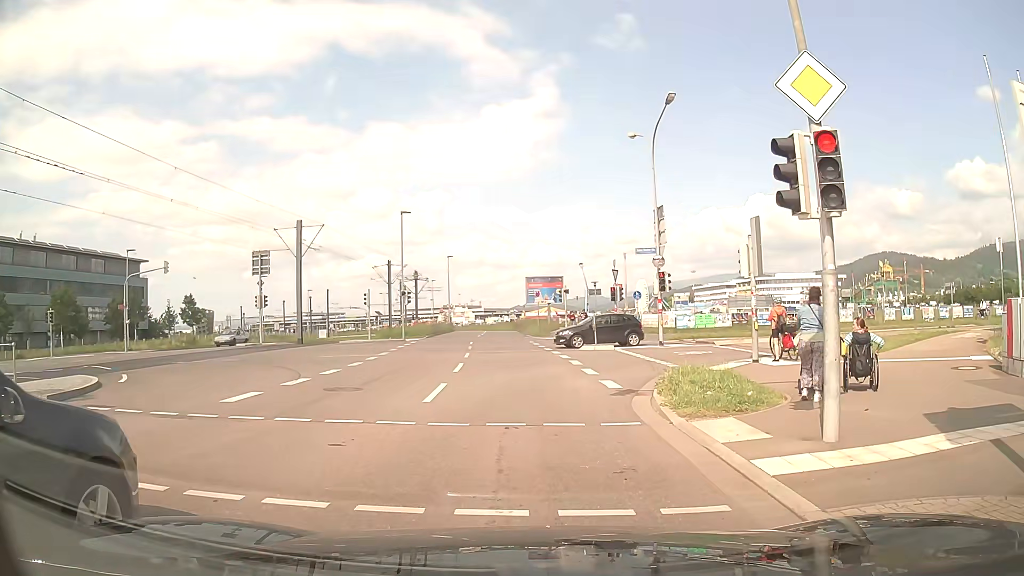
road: secondary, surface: asphalt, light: Day
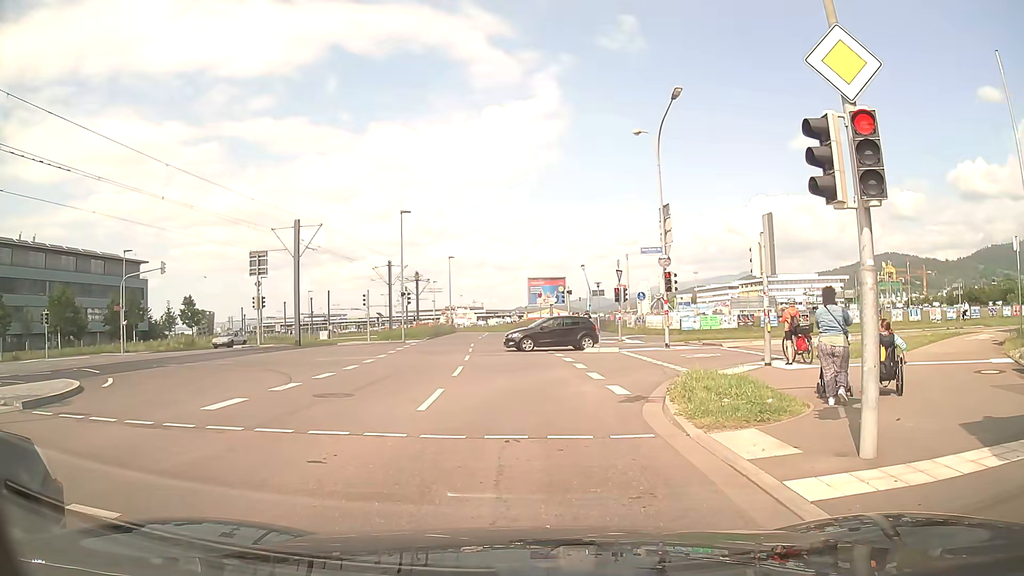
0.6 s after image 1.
(0.0, +0.7) m; 0°
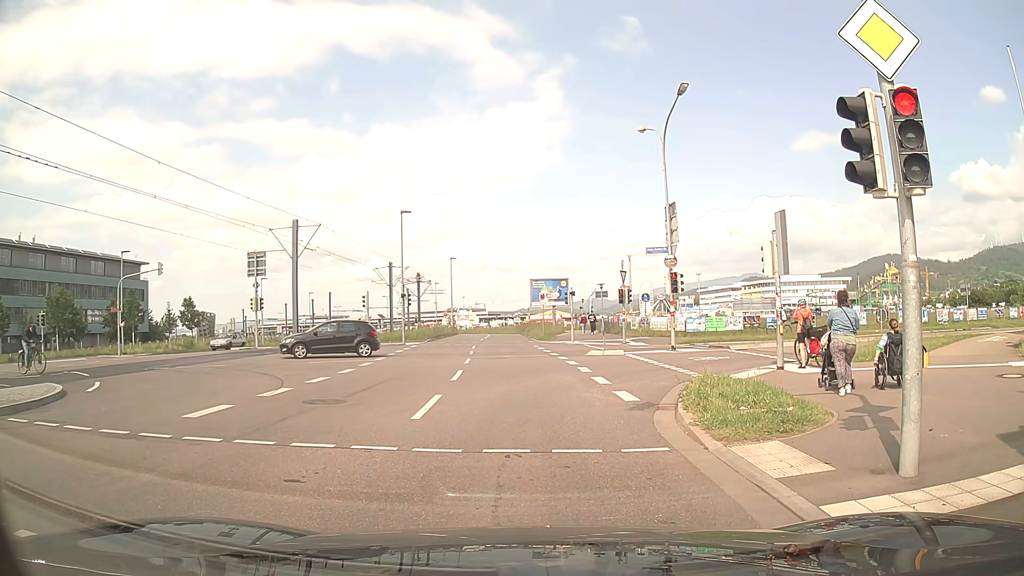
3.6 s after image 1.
(0.0, +0.7) m; 0°
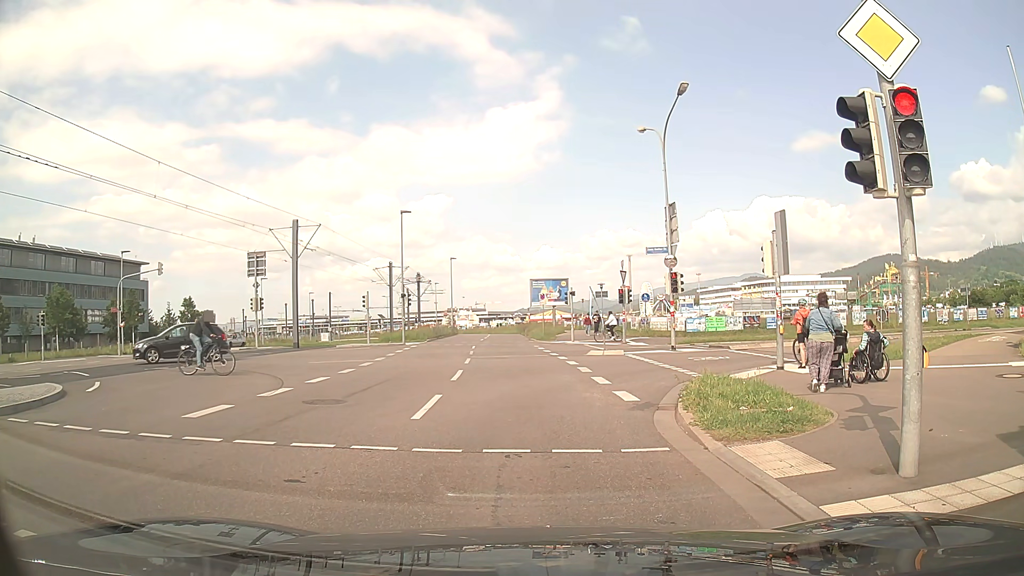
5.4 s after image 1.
(0.0, 0.0) m; 0°
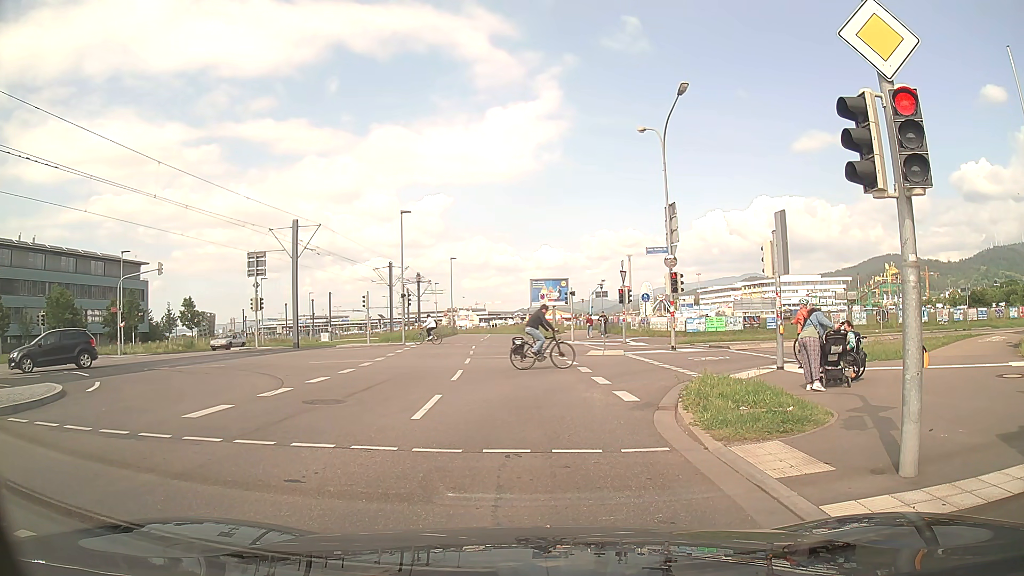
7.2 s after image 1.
(0.0, 0.0) m; 0°
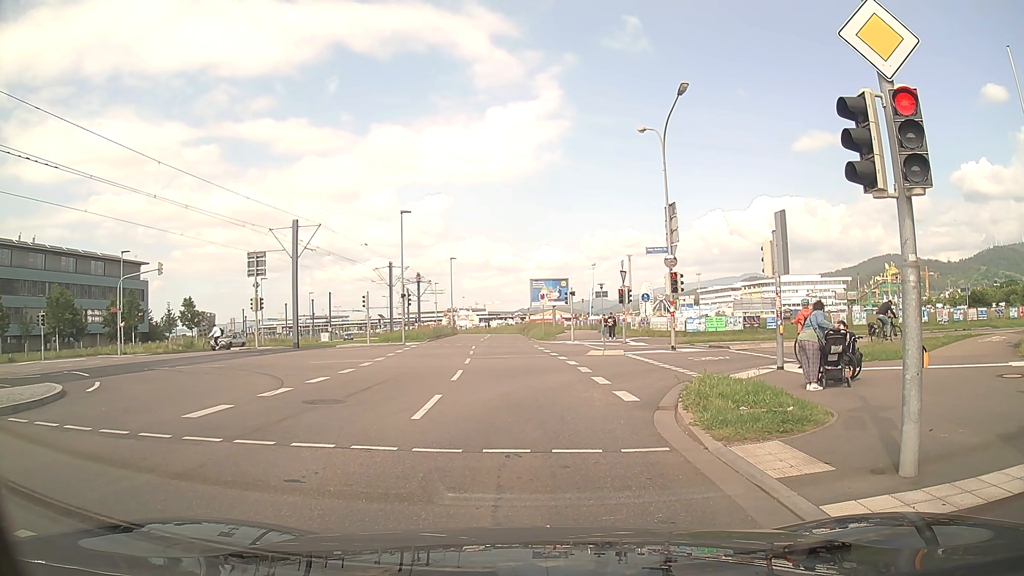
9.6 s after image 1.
(0.0, 0.0) m; 0°
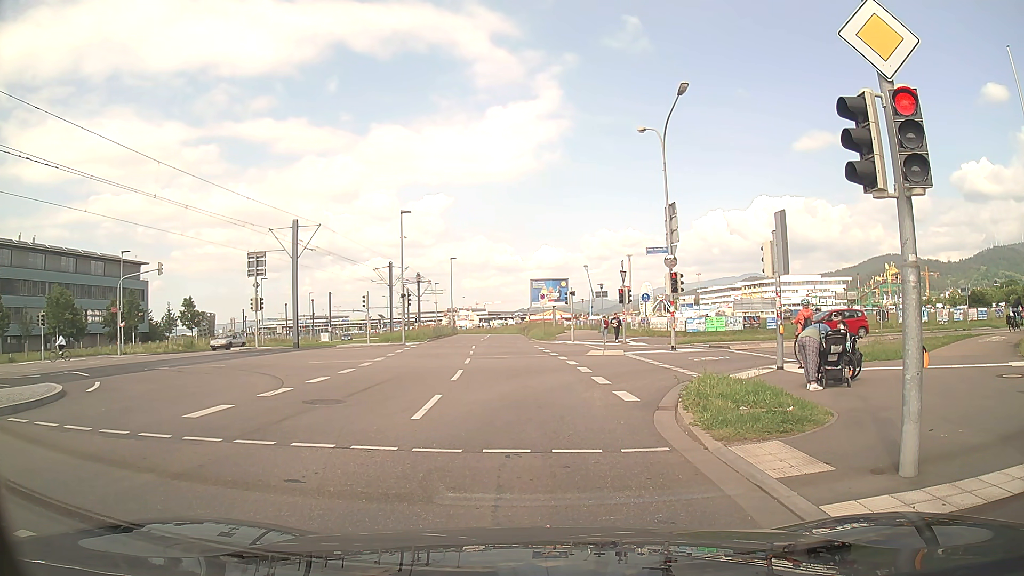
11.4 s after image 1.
(0.0, 0.0) m; 0°
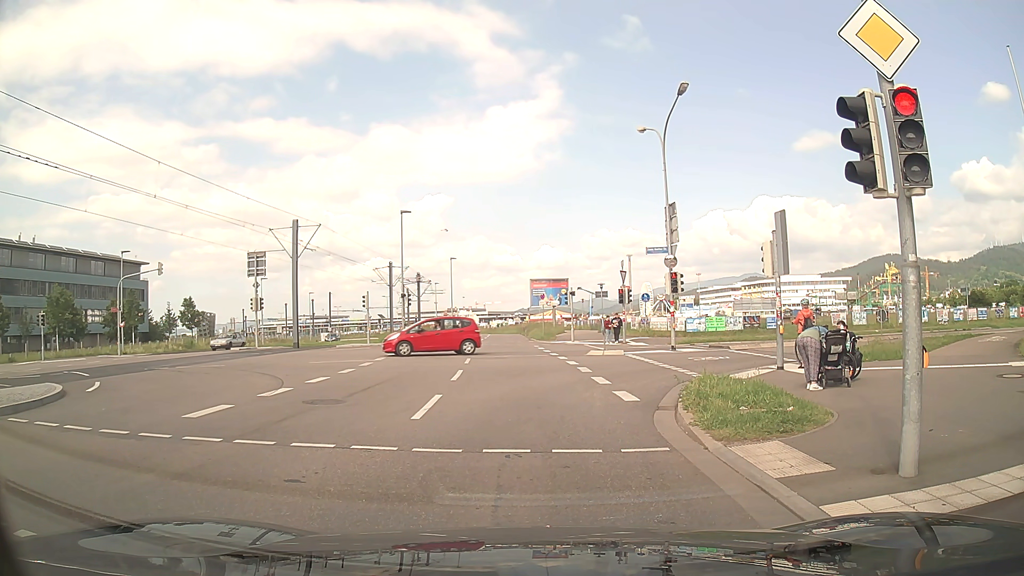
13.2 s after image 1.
(0.0, 0.0) m; 0°
